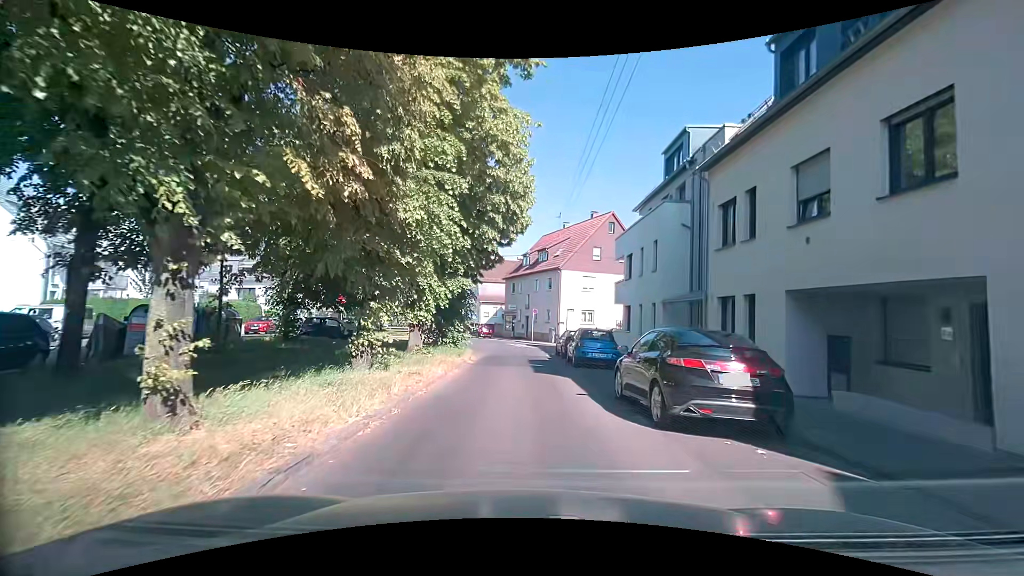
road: residential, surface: asphalt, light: Day
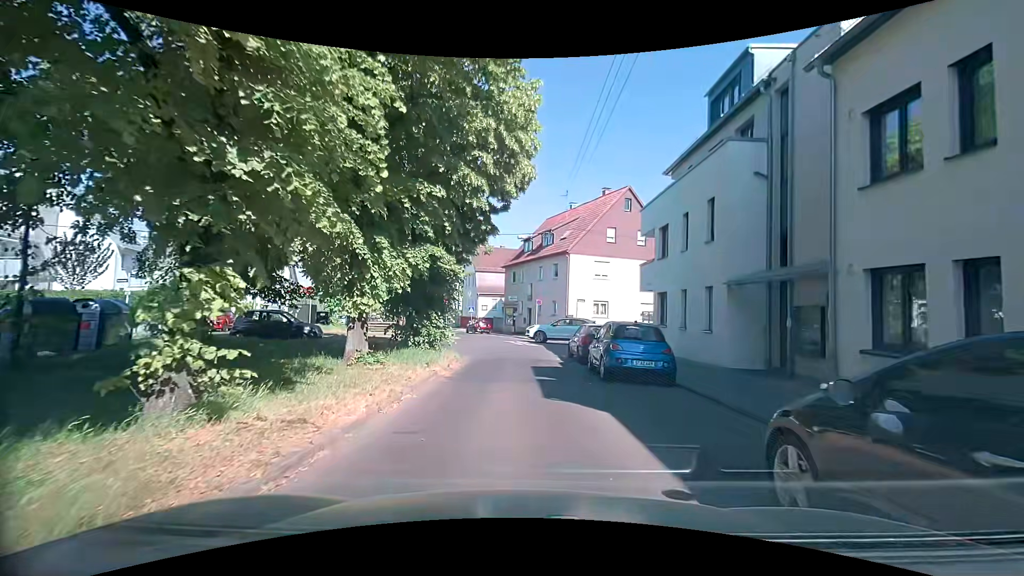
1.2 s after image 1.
(+0.1, +6.2) m; +1°
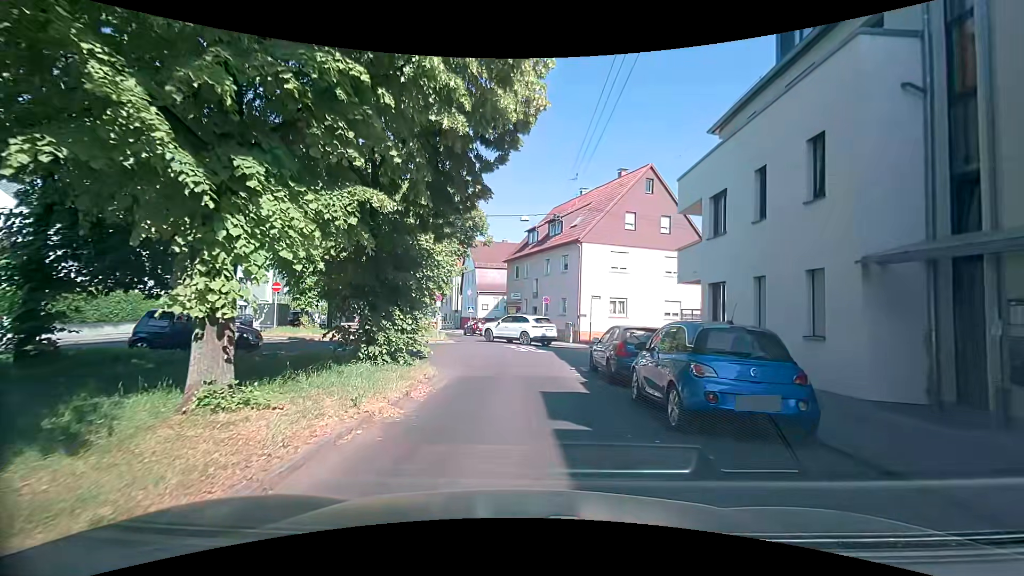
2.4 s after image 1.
(0.0, +5.3) m; -1°
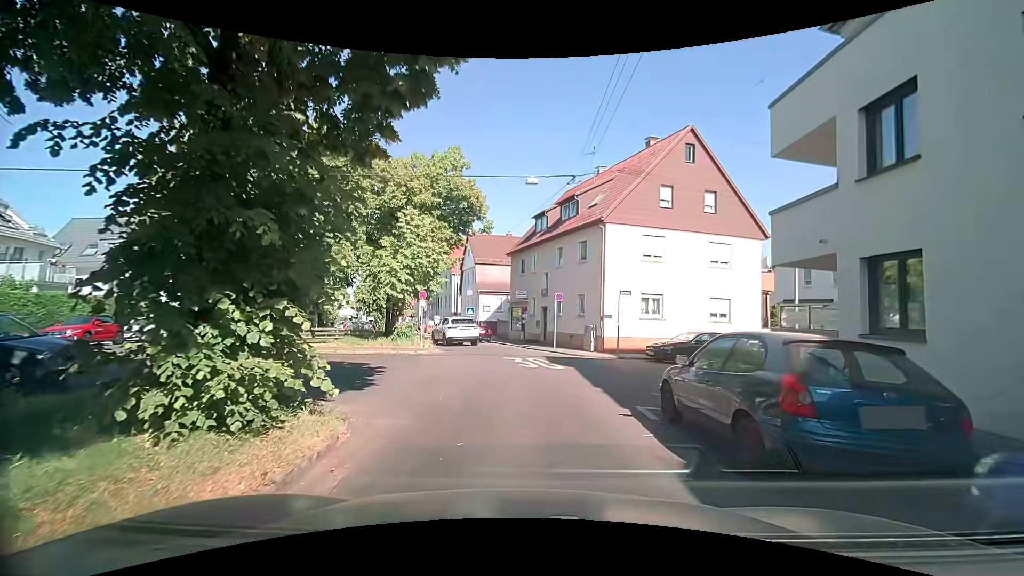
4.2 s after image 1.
(0.0, +6.8) m; -1°
